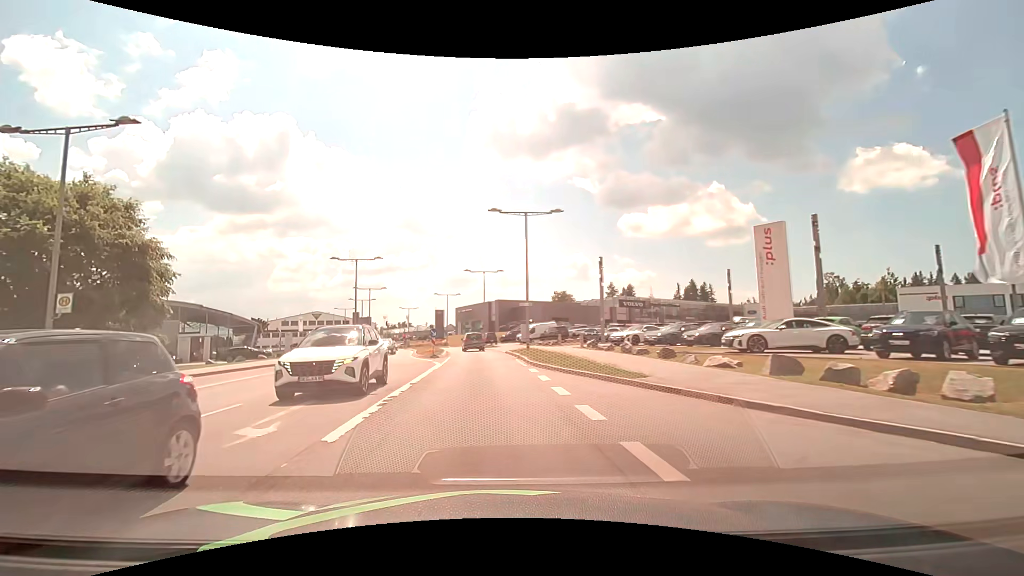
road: secondary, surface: asphalt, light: Day
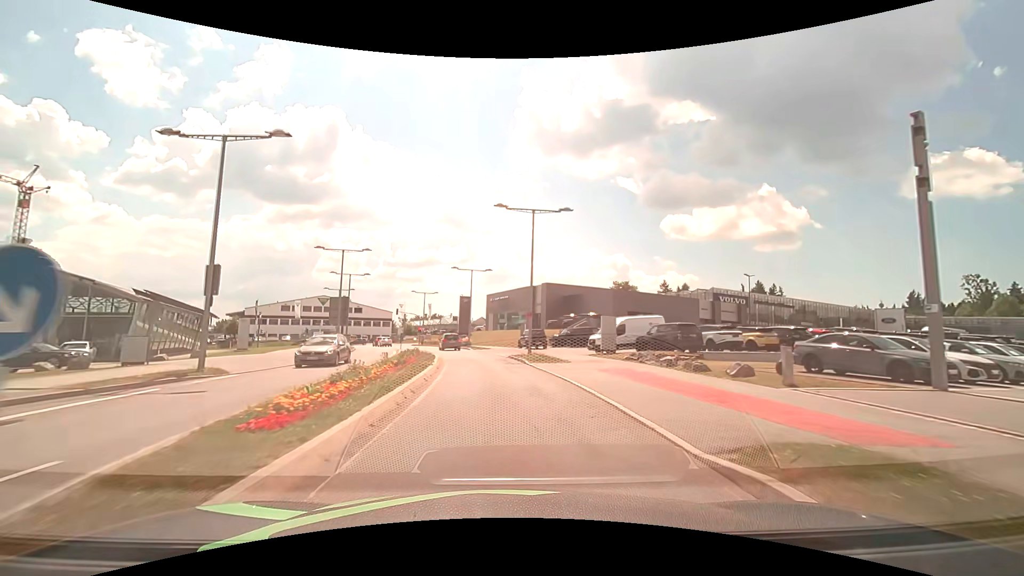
(-1.4, +30.2) m; -4°
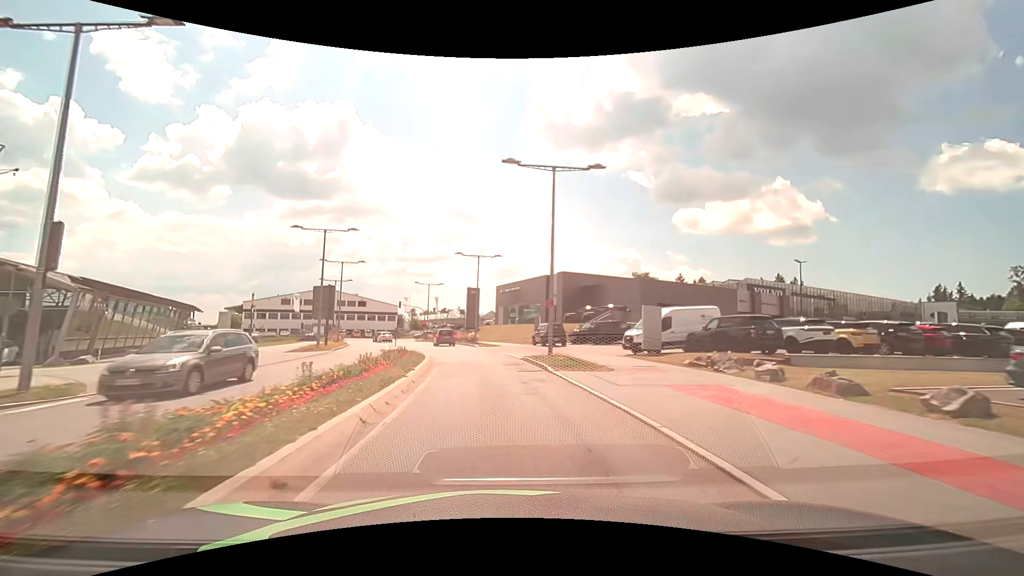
(0.0, +7.3) m; -1°
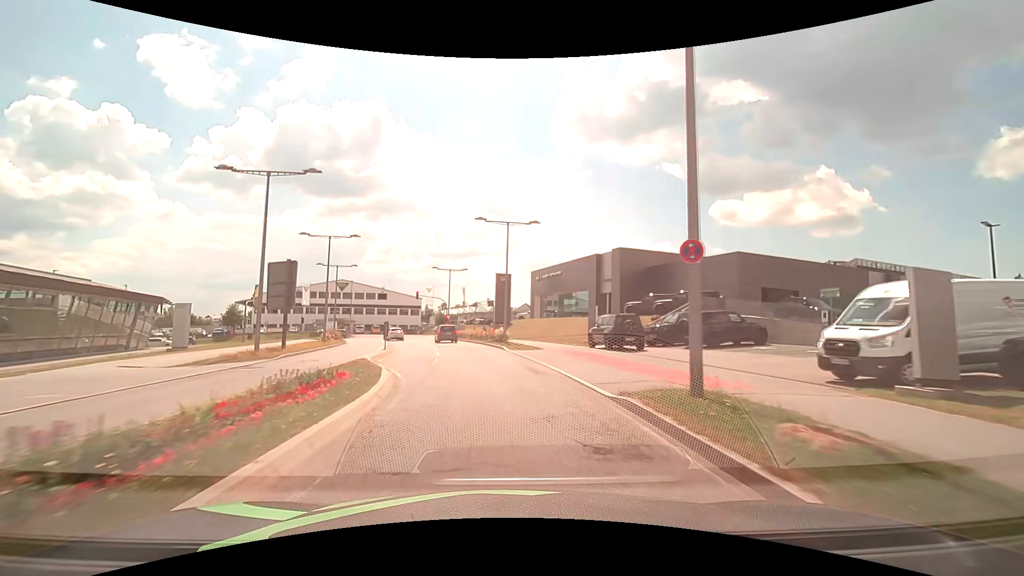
(-0.4, +14.2) m; -4°
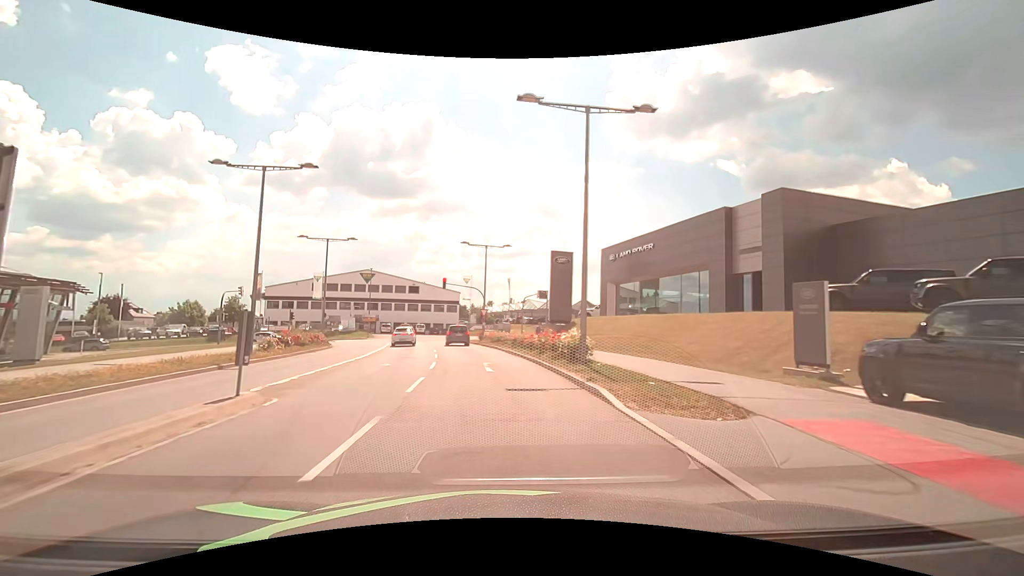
(-0.9, +19.3) m; -5°
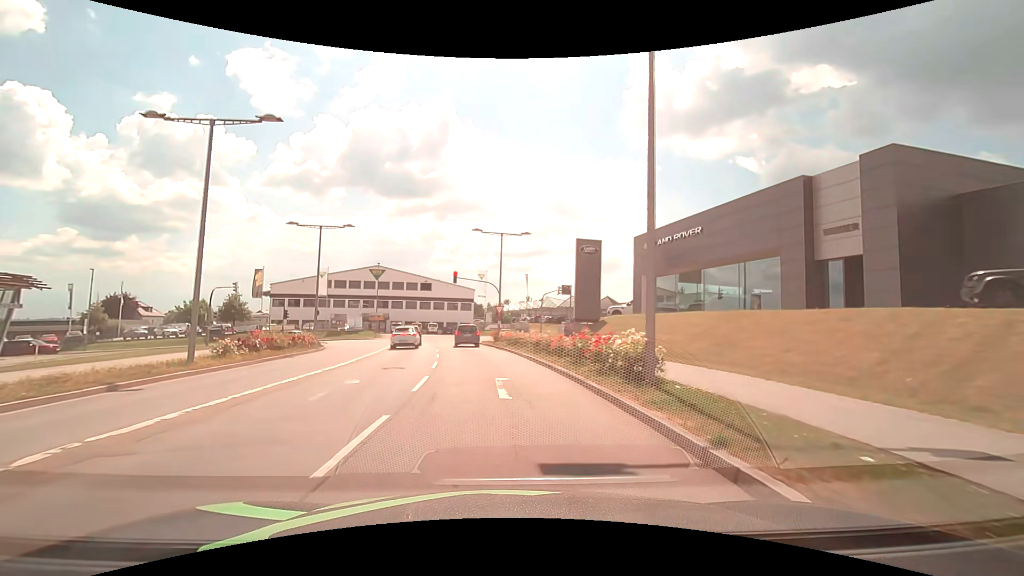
(-0.1, +5.8) m; -2°
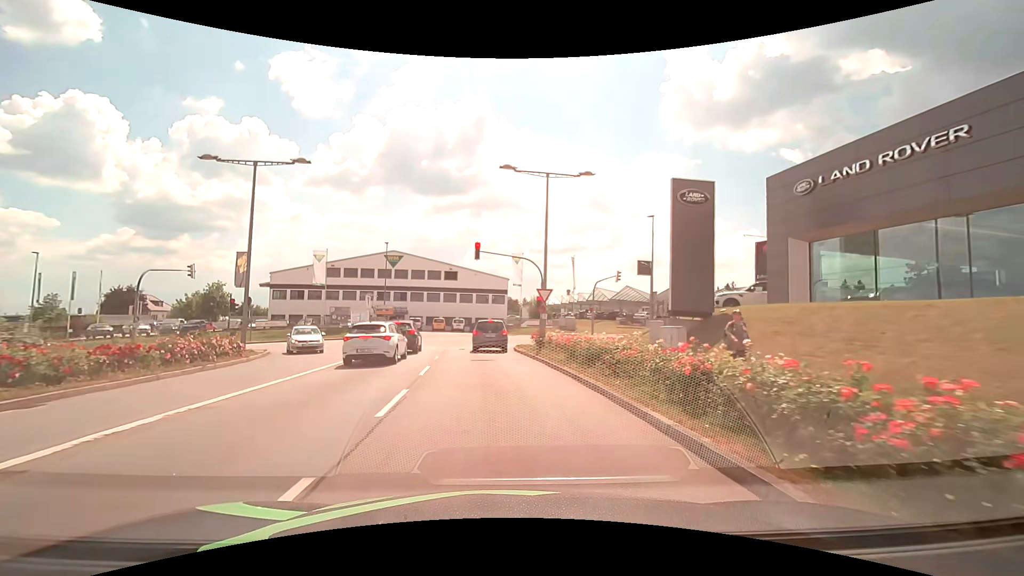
(-0.4, +15.1) m; -4°
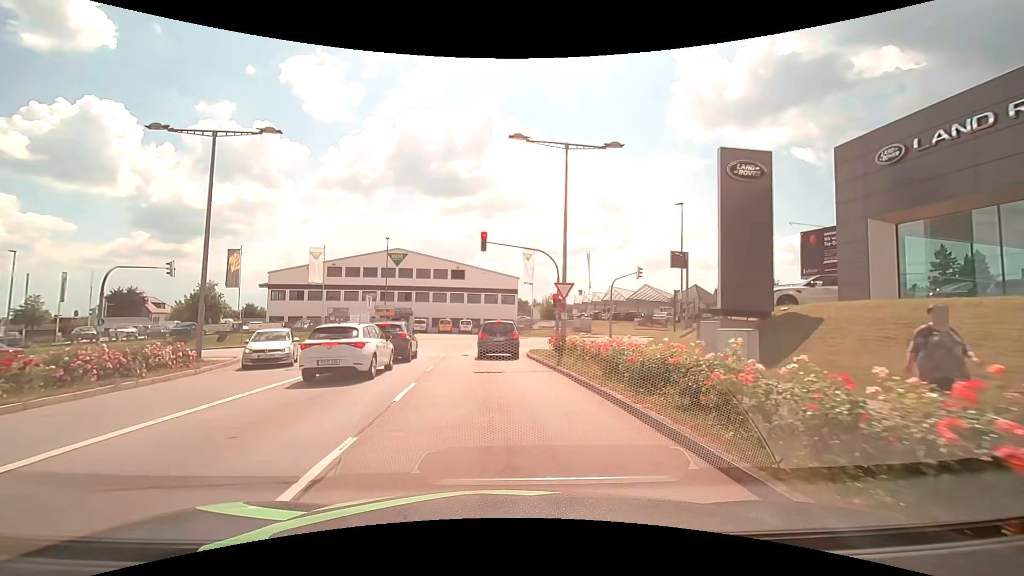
(-0.1, +4.2) m; -2°
(0, +10) (0, +20) (0, +30) (+5, +38) (+14, +42) (+24, +44) (+34, +45) (+44, +46) (+54, +47) (+64, +48) m
